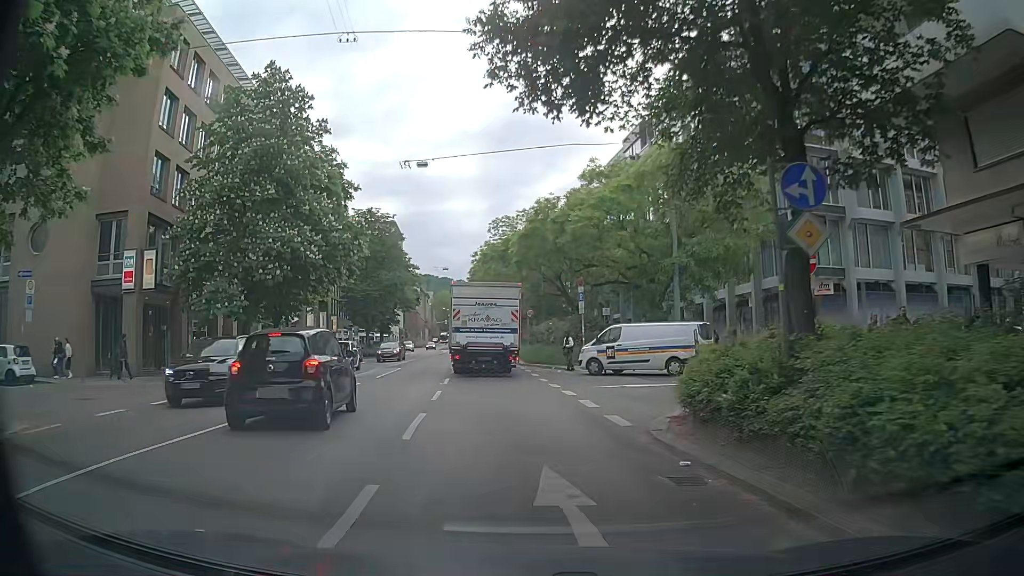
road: secondary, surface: asphalt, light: Day
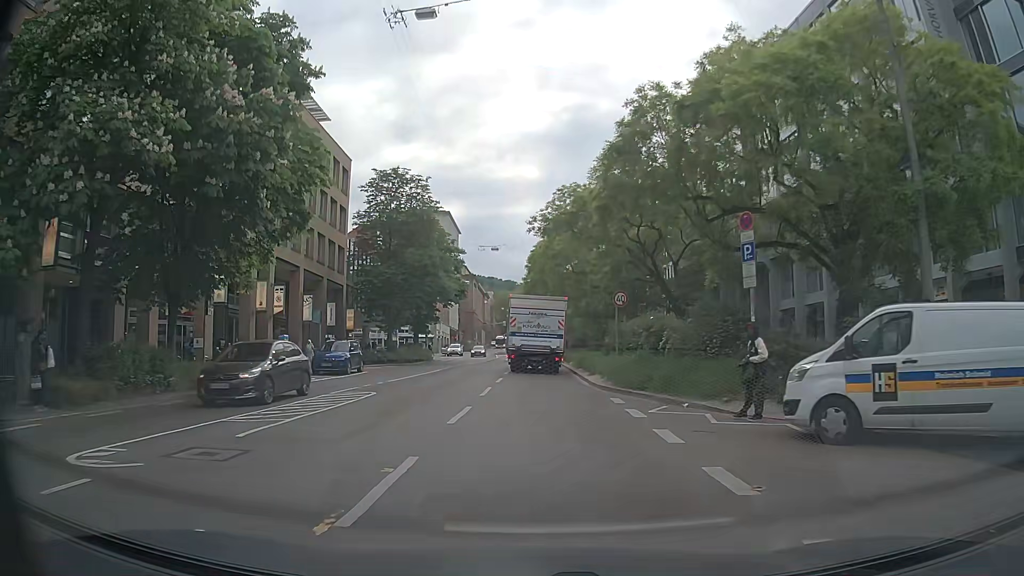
(-0.8, +16.9) m; -5°
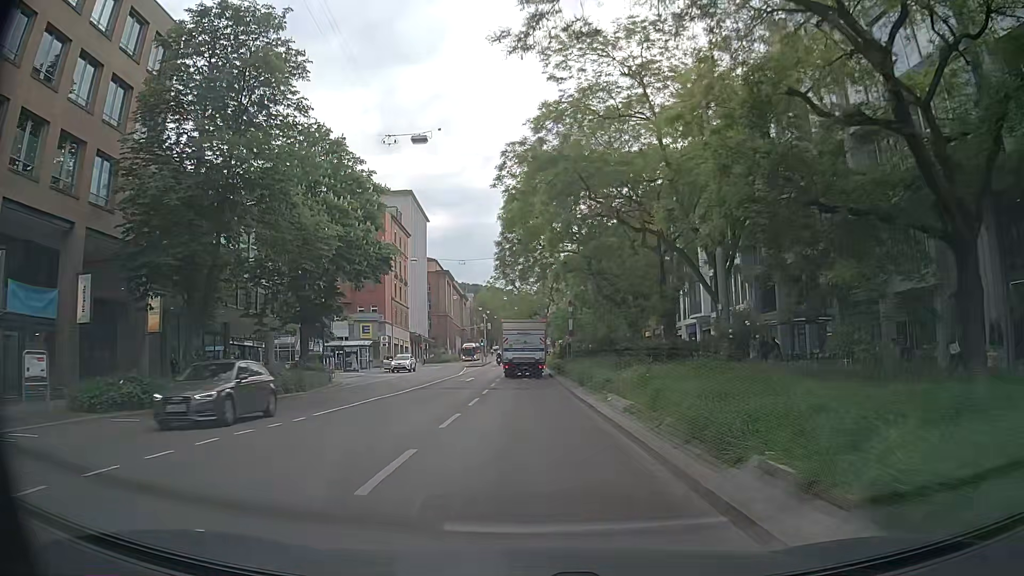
(+0.5, +29.5) m; +1°
